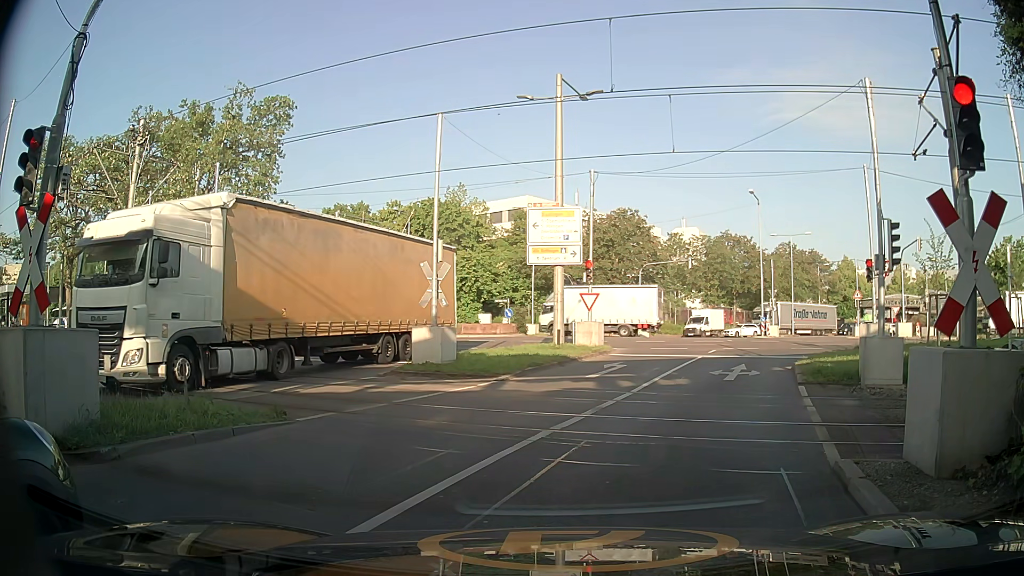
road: secondary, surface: asphalt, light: Day
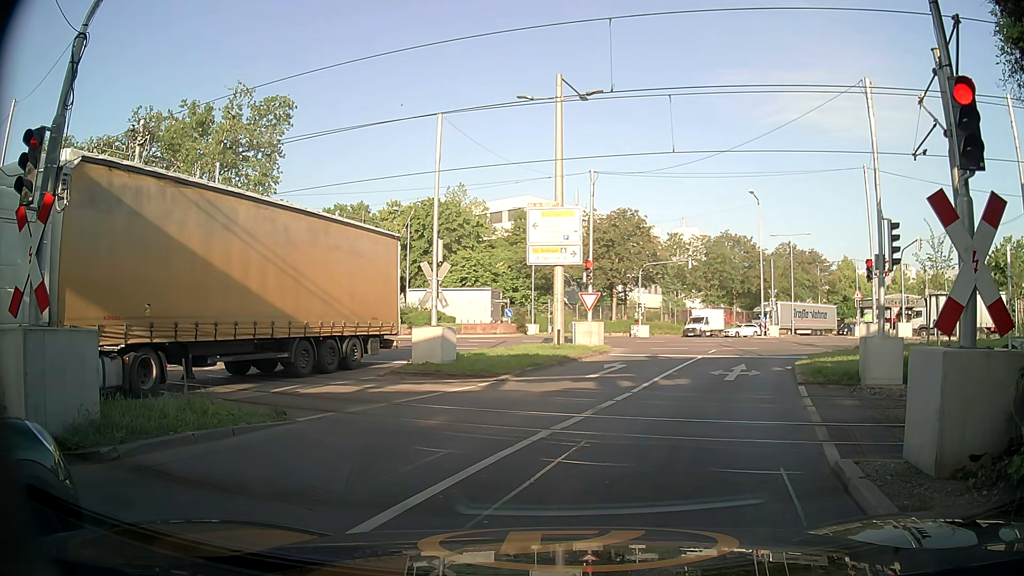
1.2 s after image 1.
(0.0, 0.0) m; 0°
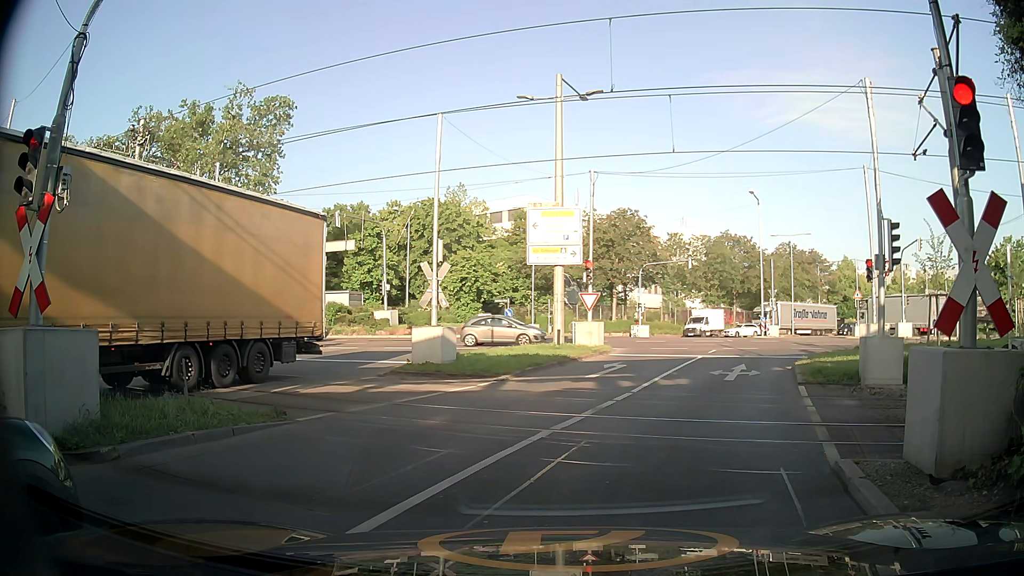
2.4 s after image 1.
(0.0, 0.0) m; 0°
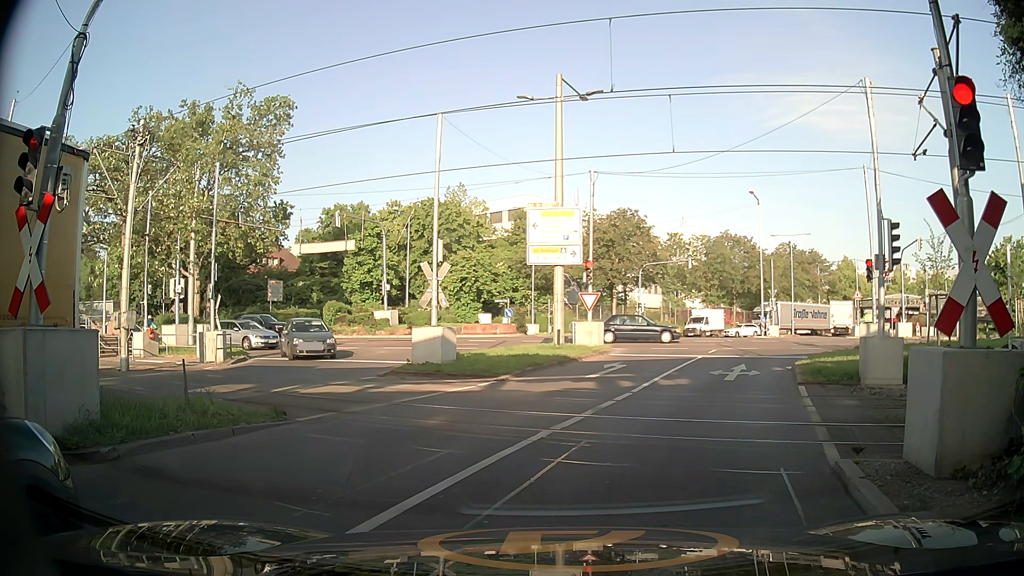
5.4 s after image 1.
(0.0, 0.0) m; 0°
